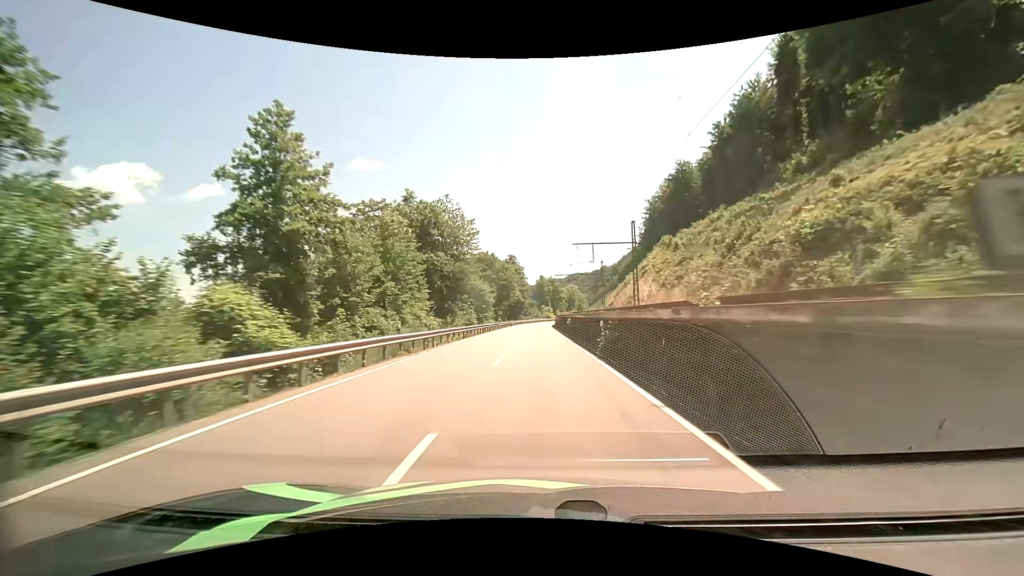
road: primary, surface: asphalt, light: Day
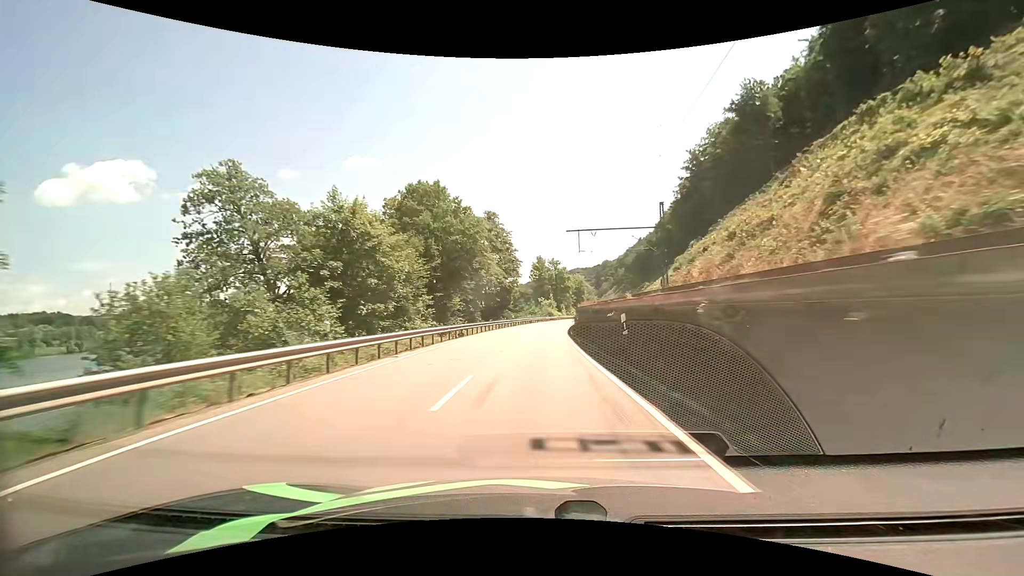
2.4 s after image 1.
(+0.2, +54.3) m; 0°
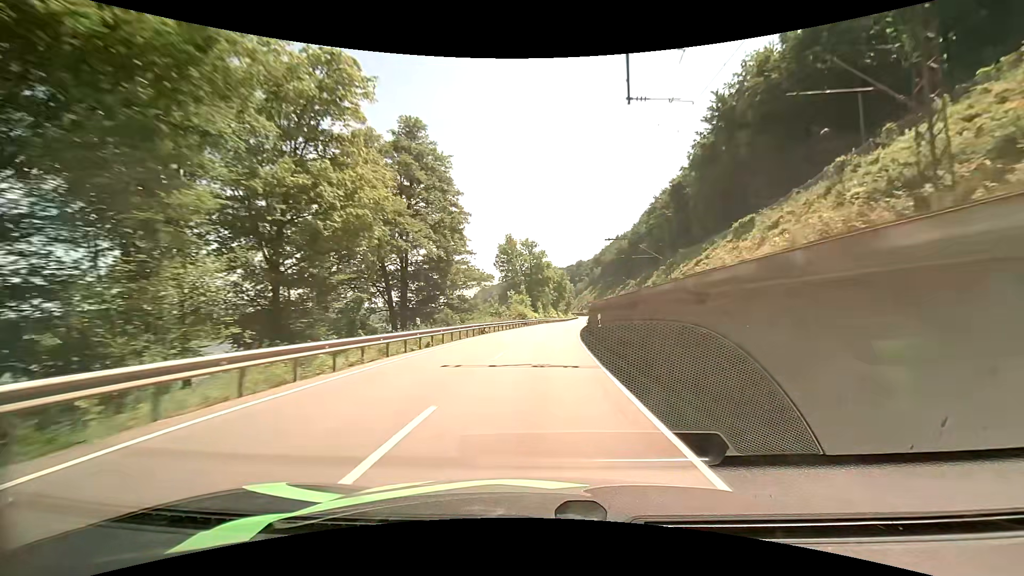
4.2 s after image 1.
(+0.7, +39.4) m; +3°
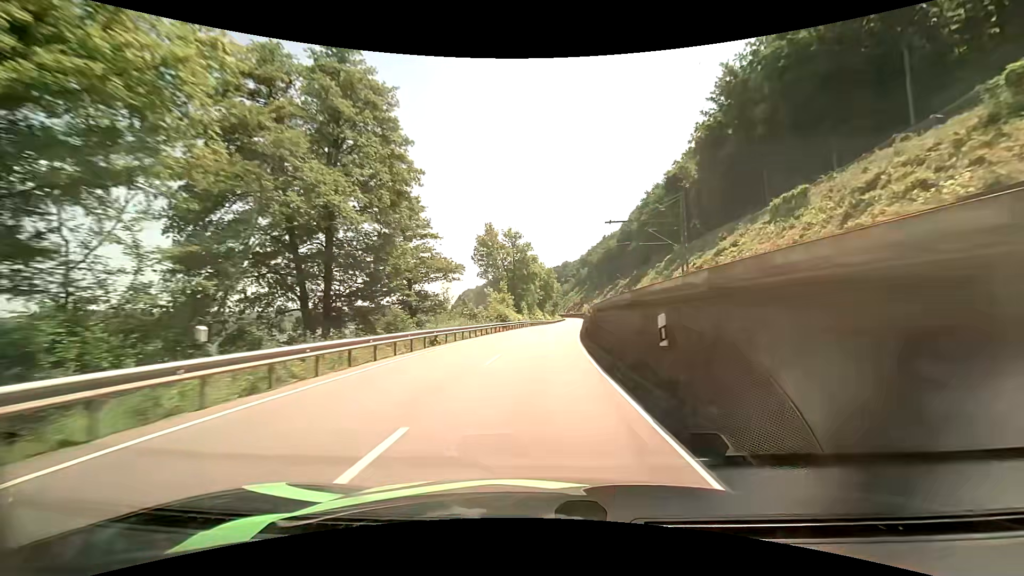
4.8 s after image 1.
(+0.2, +13.0) m; +2°
(0, +10) (0, +20) (+1, +30) (+2, +40) (+2, +50) (+3, +60) (+4, +70) (+5, +80) (+6, +90) (+7, +100) m
